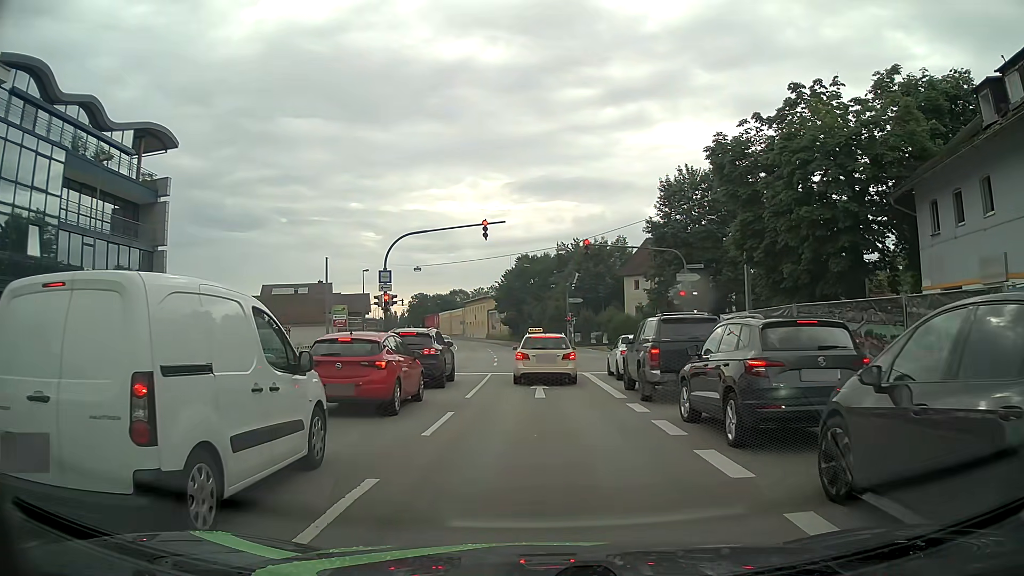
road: primary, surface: asphalt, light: Day
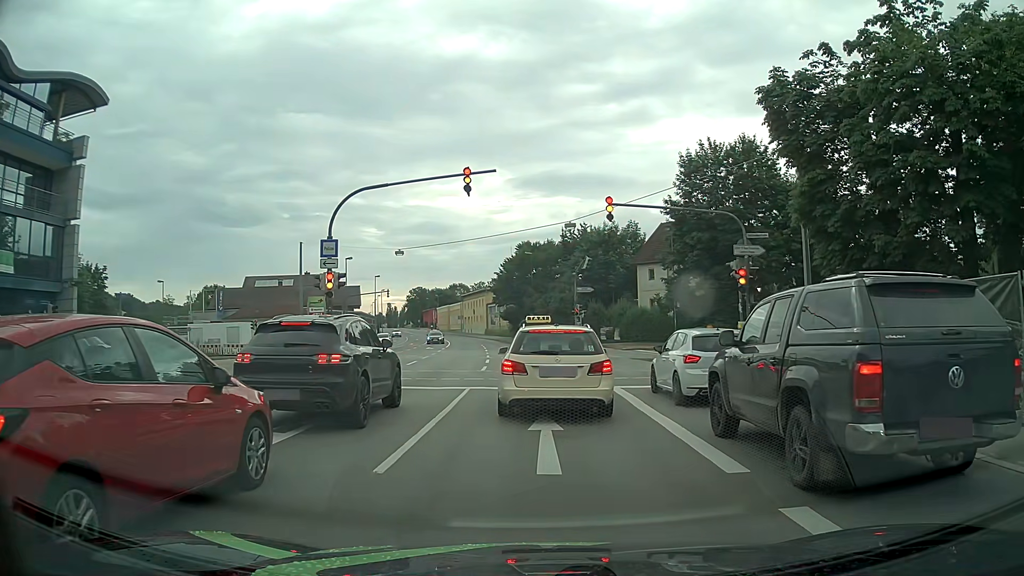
(-0.1, +8.6) m; 0°
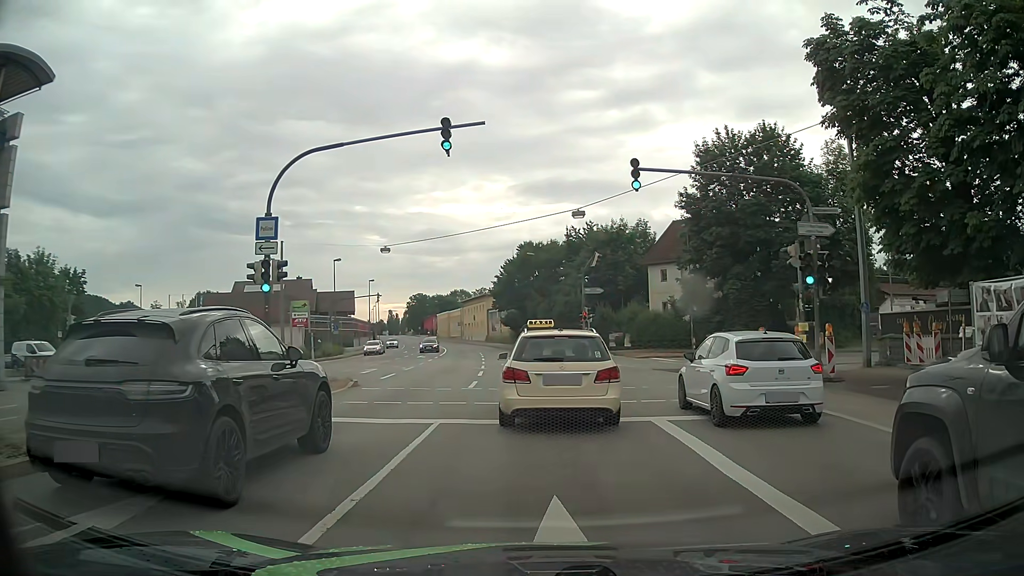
(-0.1, +5.7) m; -2°
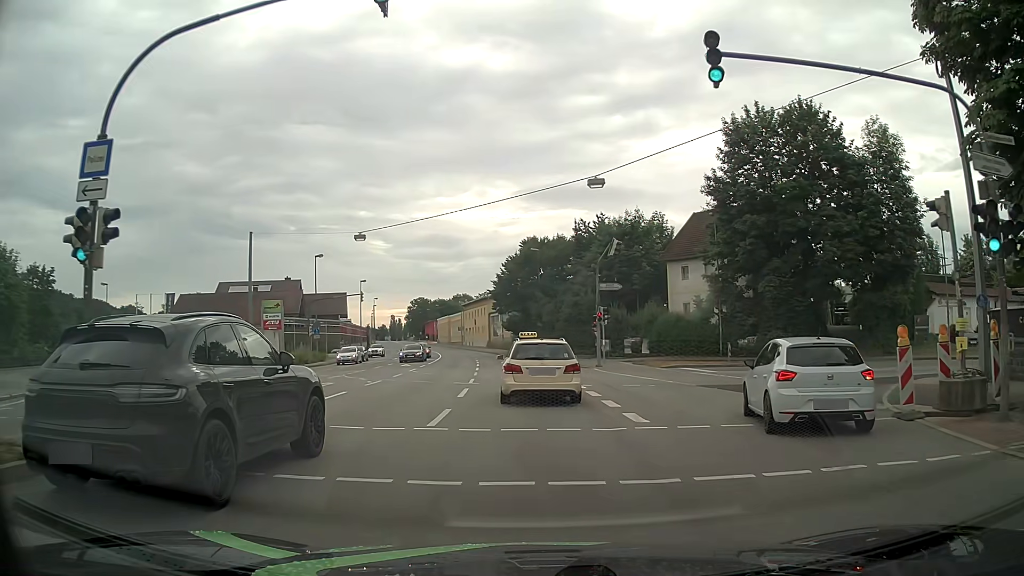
(+0.1, +8.1) m; 0°
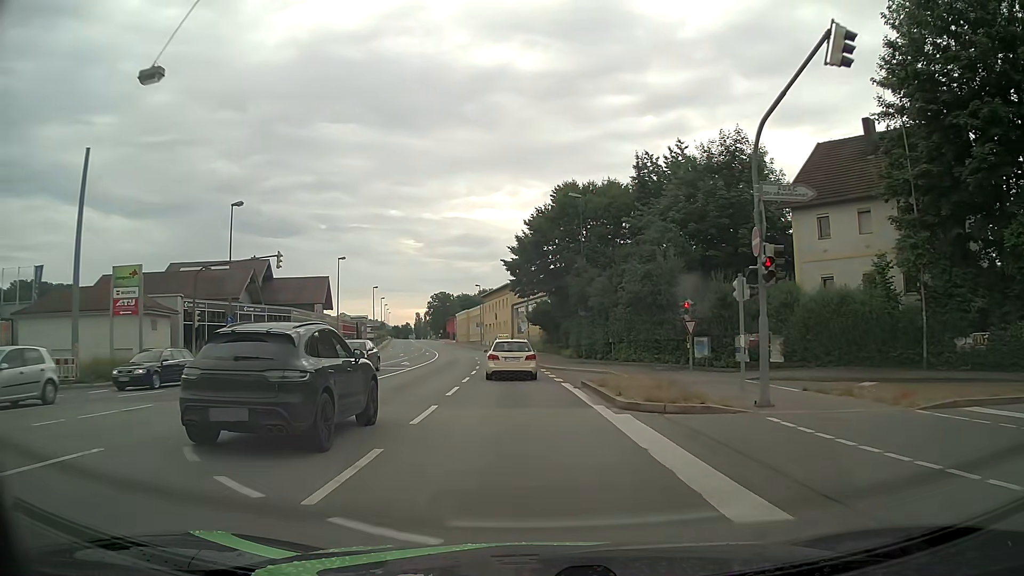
(-0.3, +25.1) m; -2°
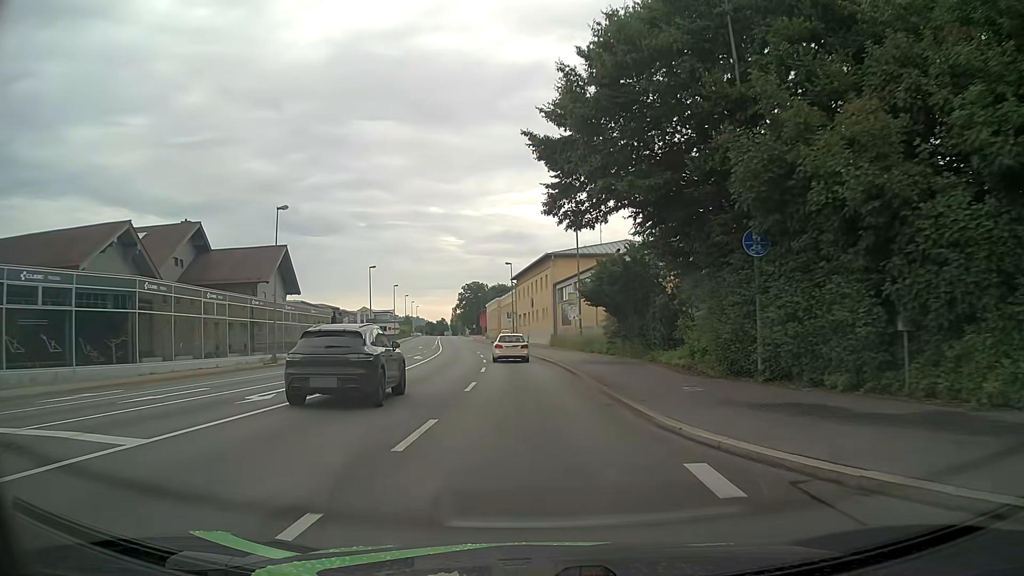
(-0.7, +27.6) m; -3°
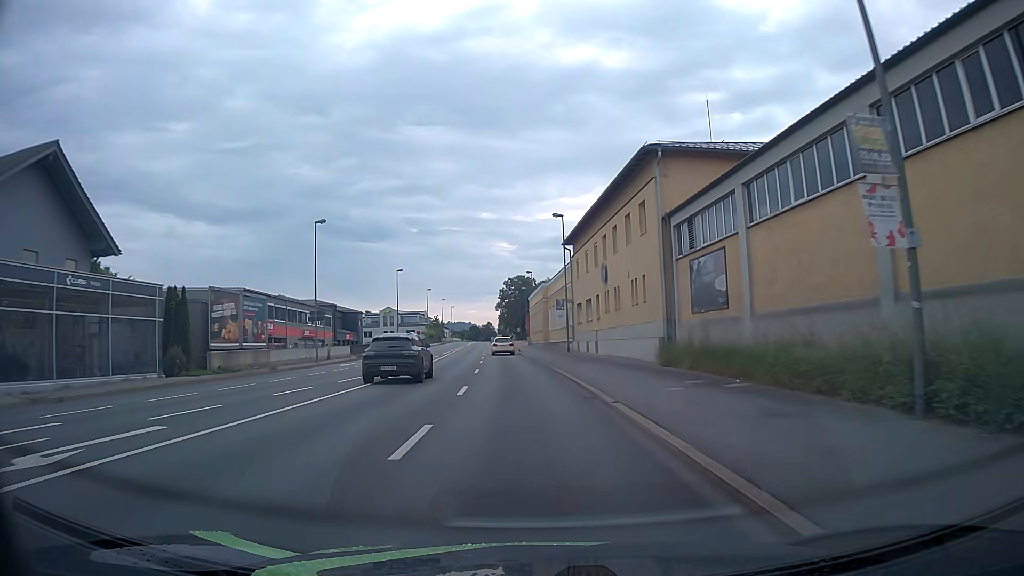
(-1.5, +36.8) m; -5°
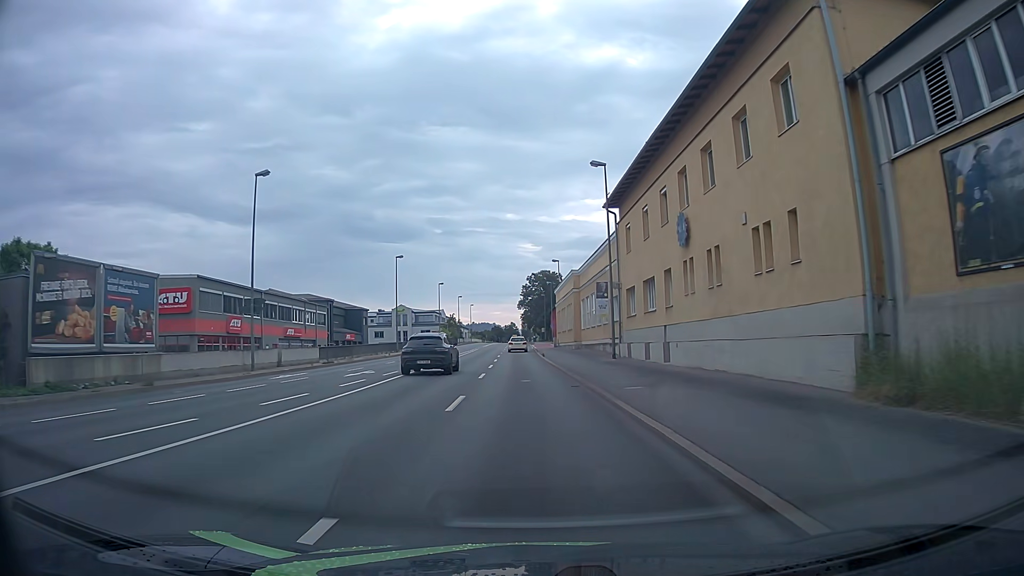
(-0.3, +15.0) m; -3°
(0, +10) (0, +20) (0, +30) (-1, +40) (-1, +50) (-1, +60) (-1, +70) (-2, +80) (-2, +90) (-2, +100) m
